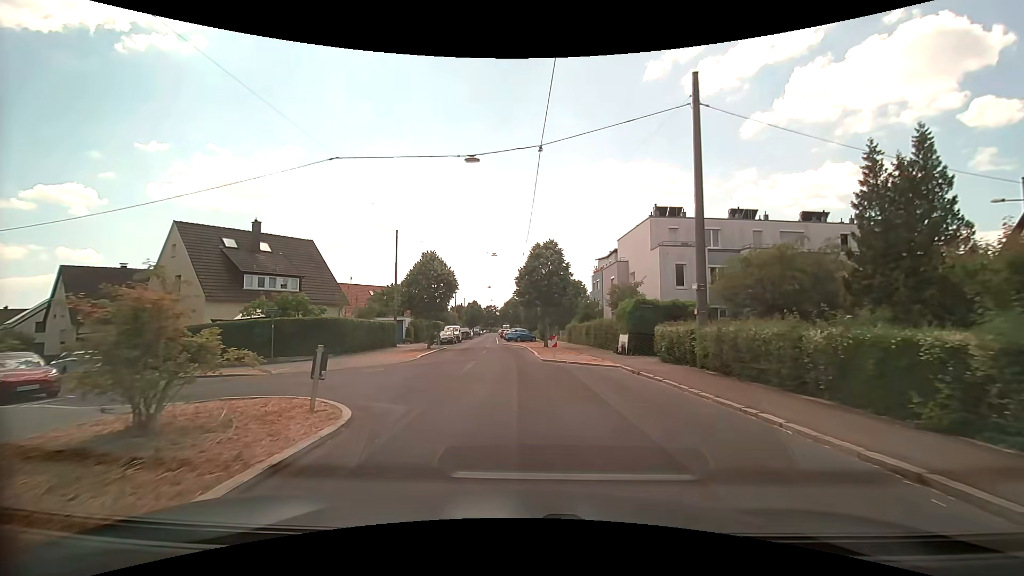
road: residential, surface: asphalt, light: Day
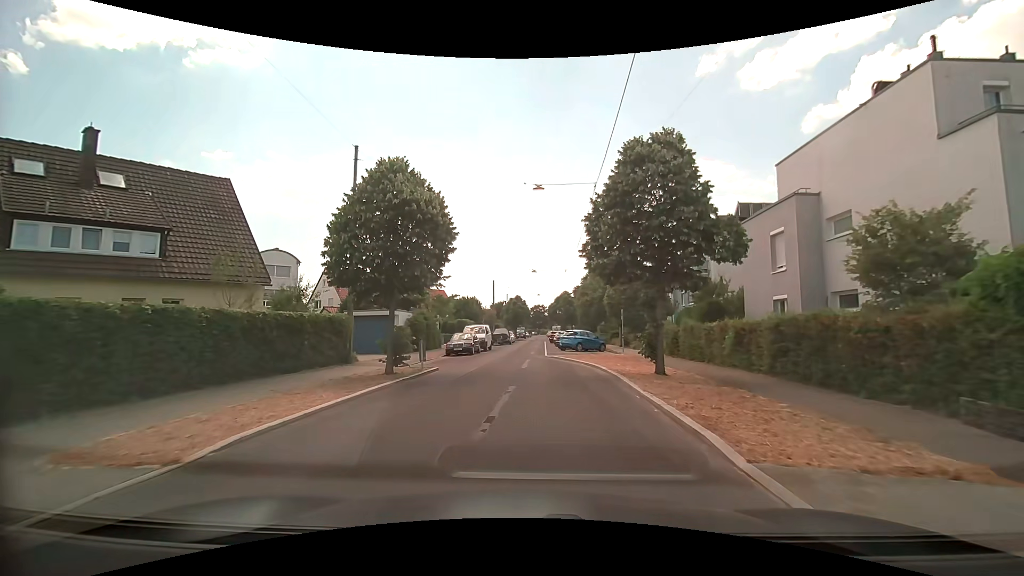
(-0.9, +20.6) m; -5°
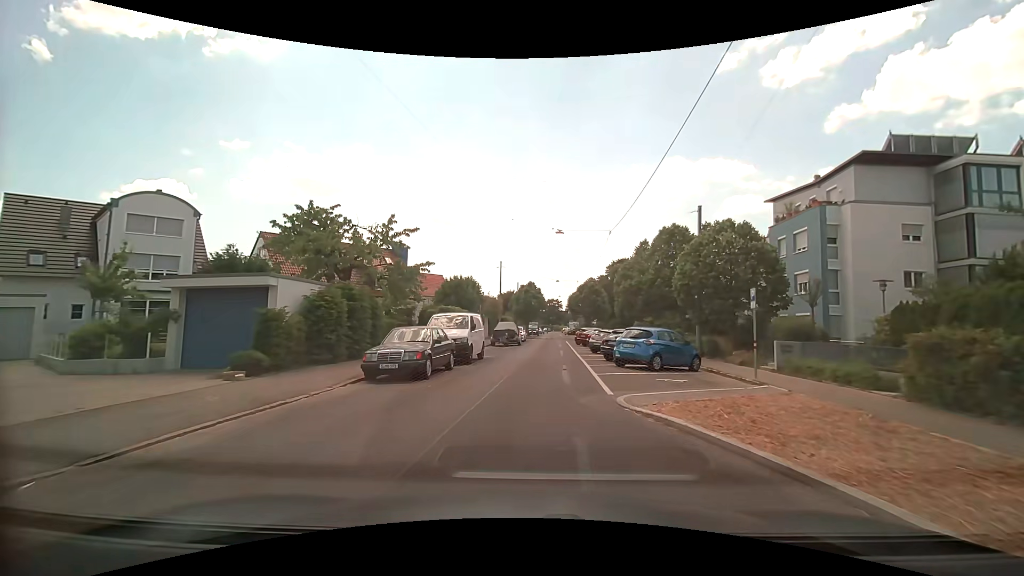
(-0.5, +18.1) m; -1°
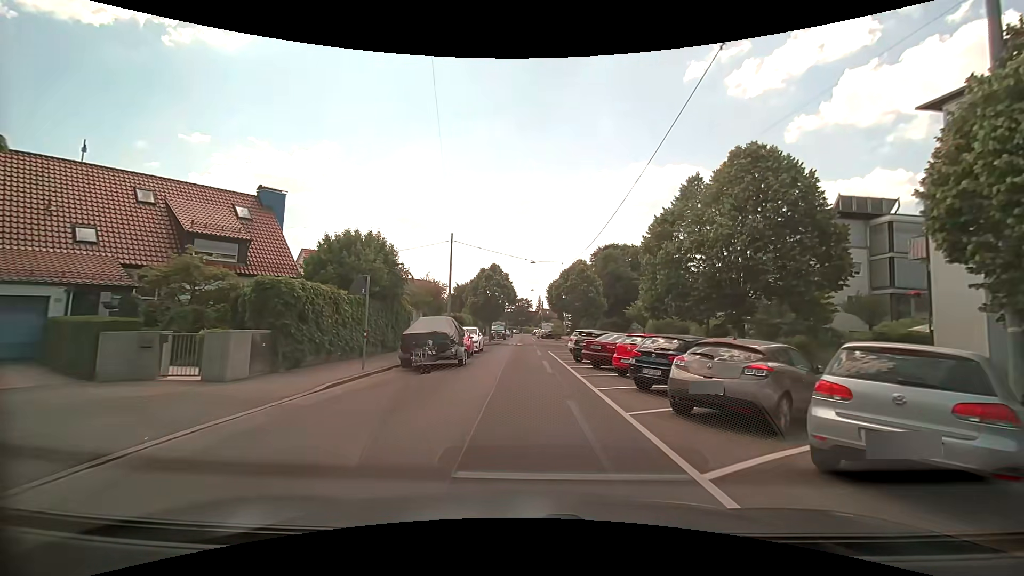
(+0.4, +20.7) m; +4°
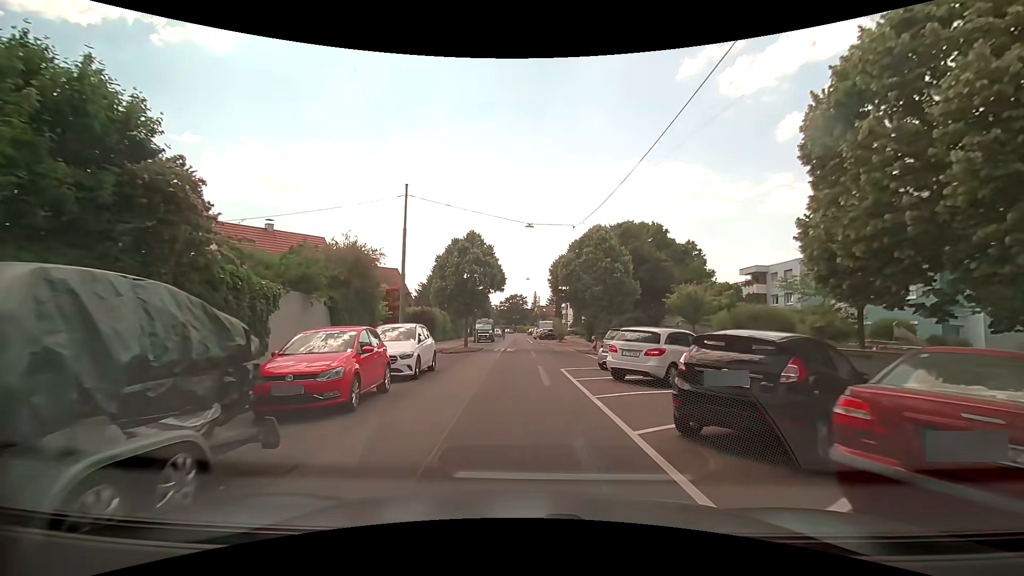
(-0.1, +15.8) m; 0°
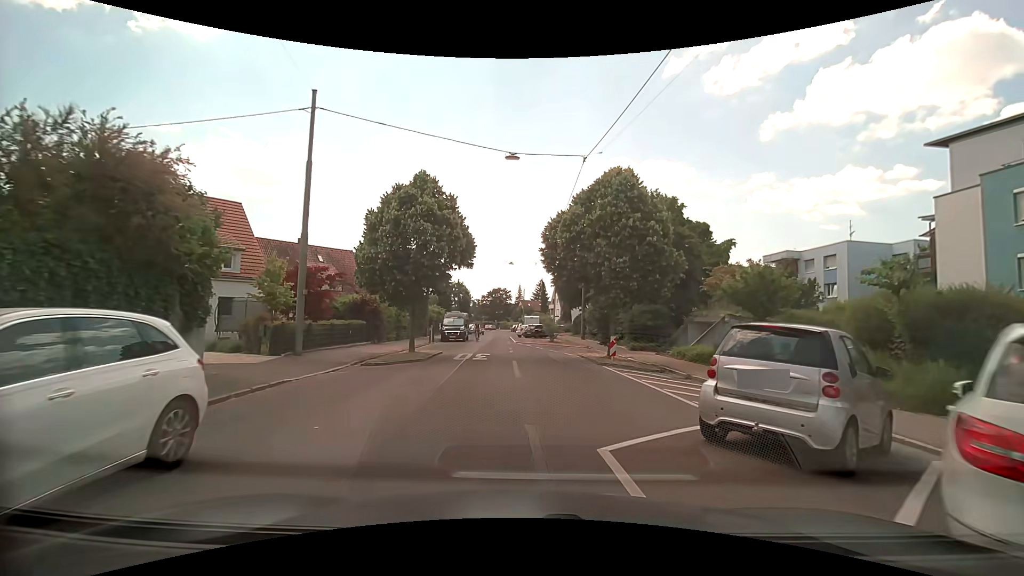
(+0.2, +11.7) m; +1°
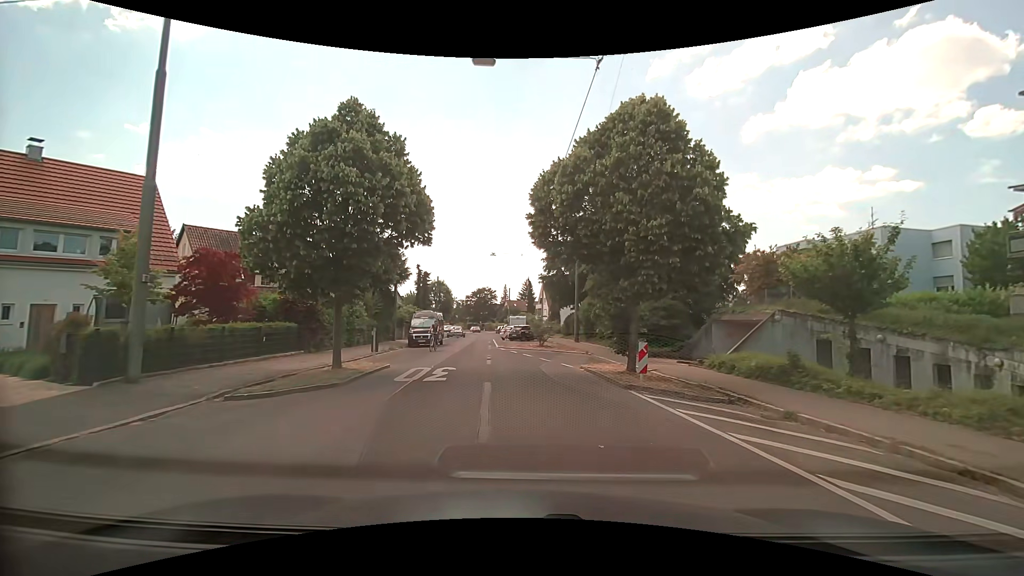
(+0.2, +6.9) m; +2°
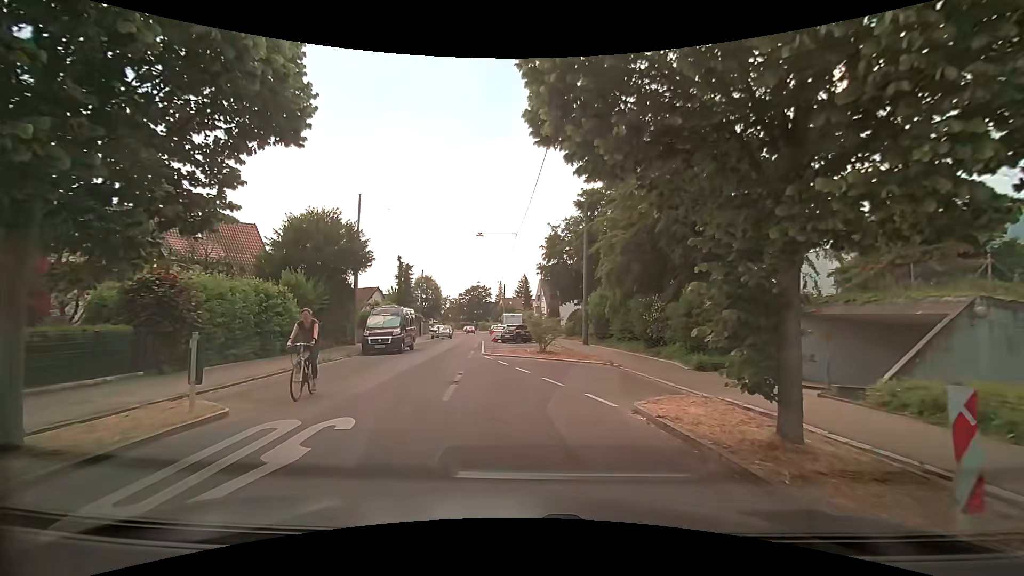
(+0.1, +8.9) m; +1°
(0, +10) (-2, +20) (-5, +29) (-5, +39) (-6, +49) (-6, +59) (-7, +69) (-7, +79) (-8, +89) (-10, +99) m
